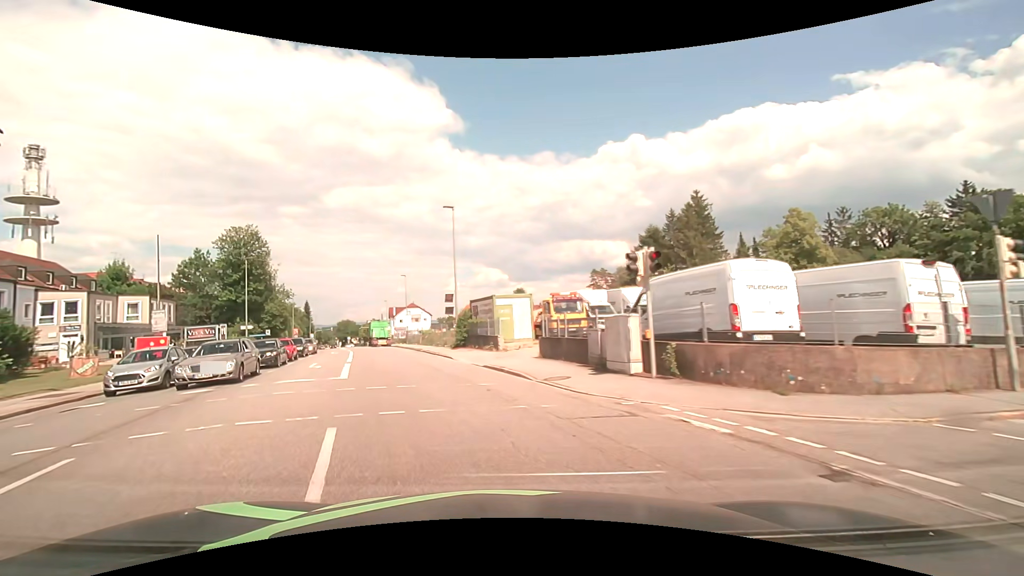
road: tertiary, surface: asphalt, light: Day
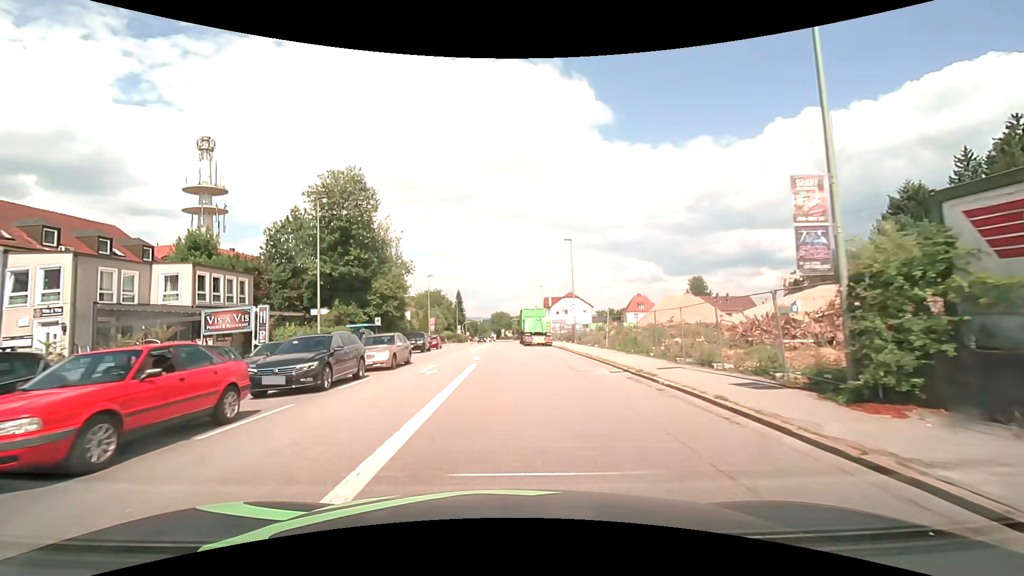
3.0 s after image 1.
(-6.3, +26.3) m; -18°
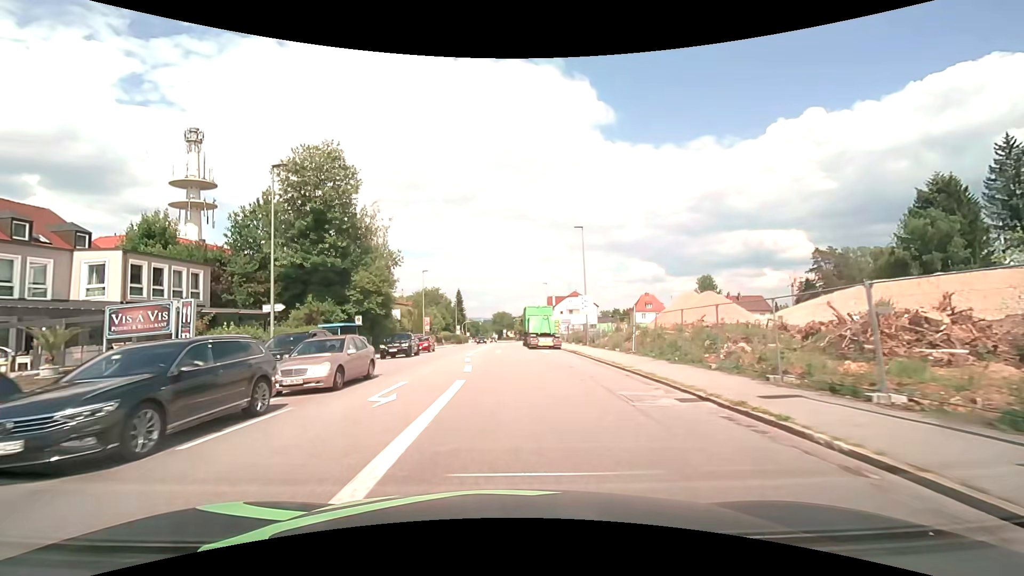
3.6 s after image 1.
(0.0, +6.4) m; 0°
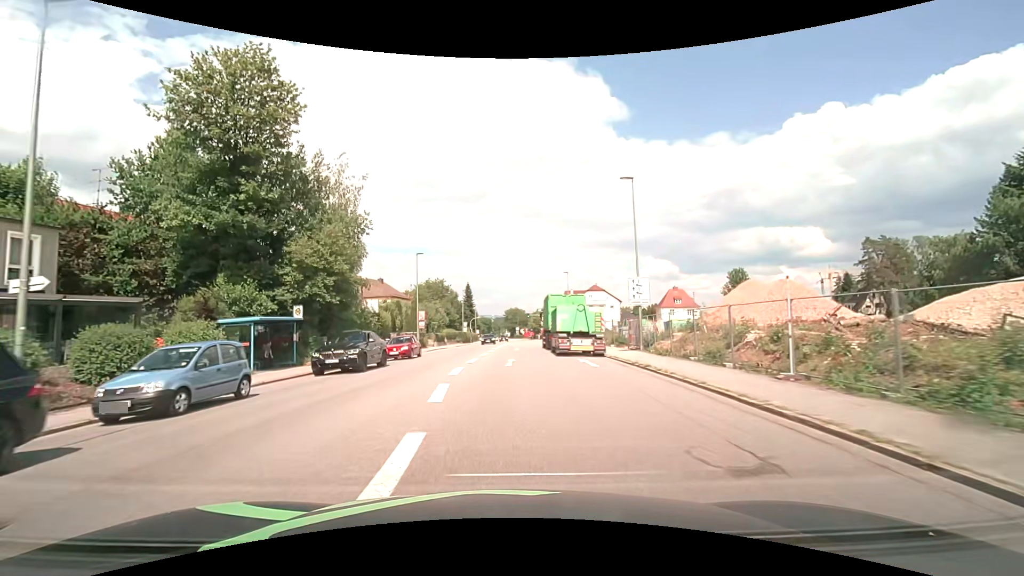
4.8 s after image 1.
(-0.1, +13.5) m; -1°
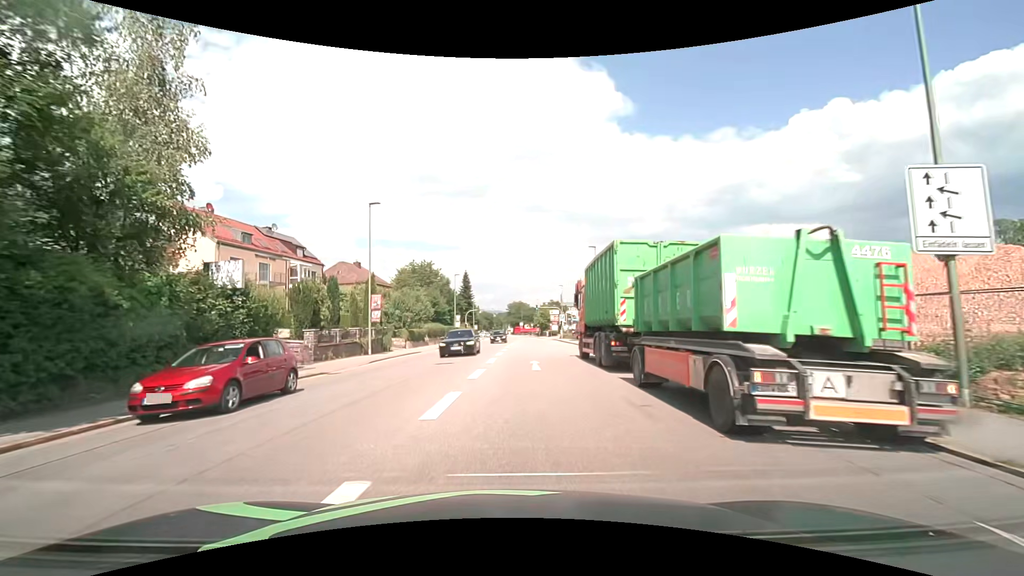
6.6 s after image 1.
(-0.2, +19.9) m; 0°
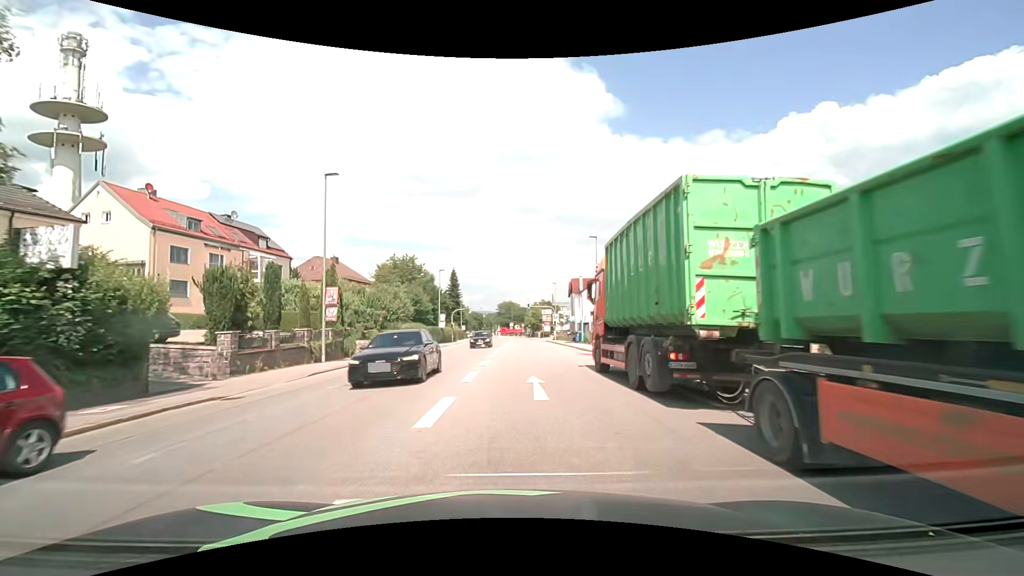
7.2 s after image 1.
(0.0, +6.5) m; +1°
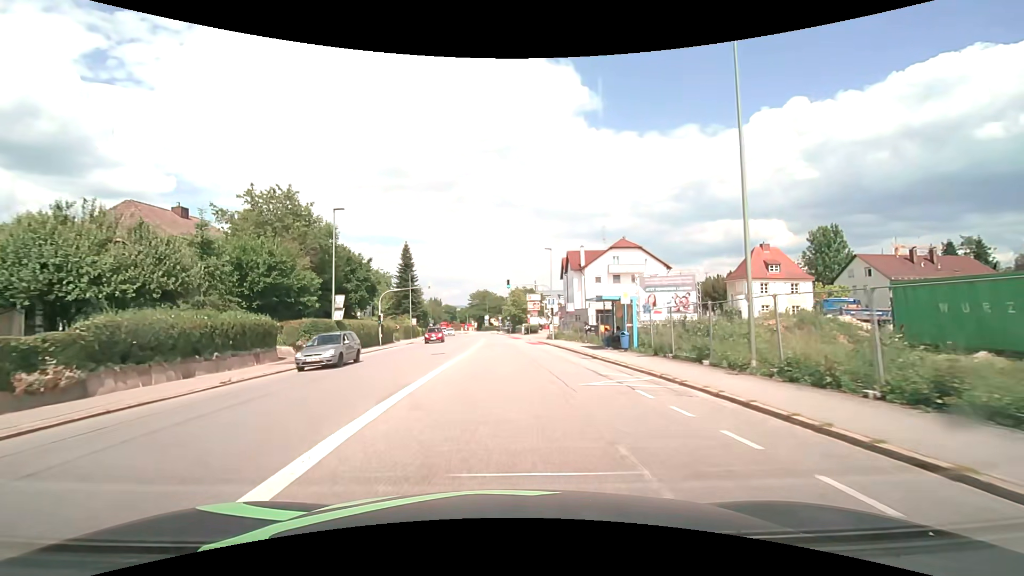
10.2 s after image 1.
(+1.2, +33.5) m; +3°
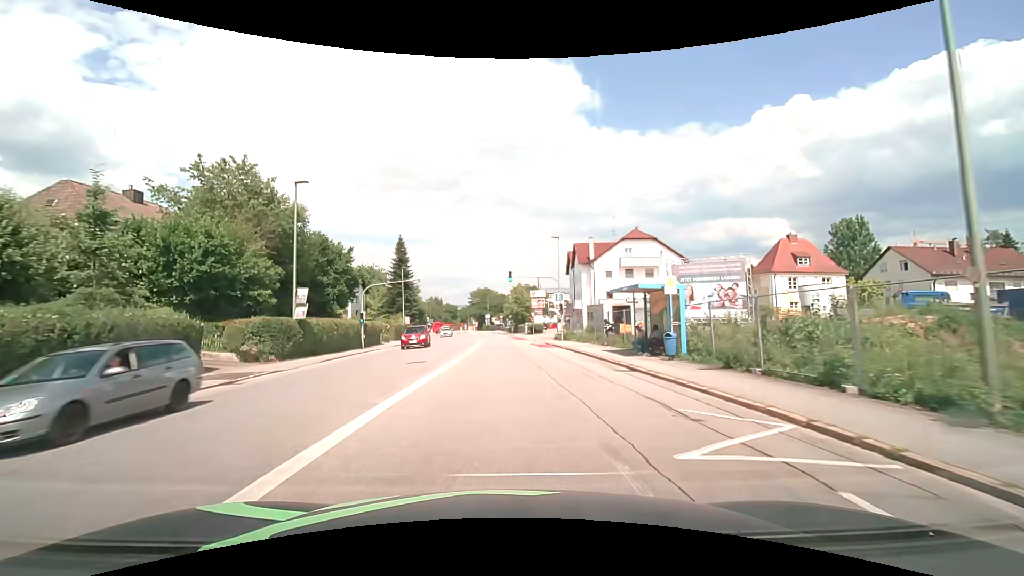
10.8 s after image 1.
(0.0, +6.7) m; 0°
(0, +10) (0, +20) (0, +30) (-1, +40) (-1, +50) (-2, +60) (-3, +70) (-3, +80) (-4, +90) (-5, +100) m
